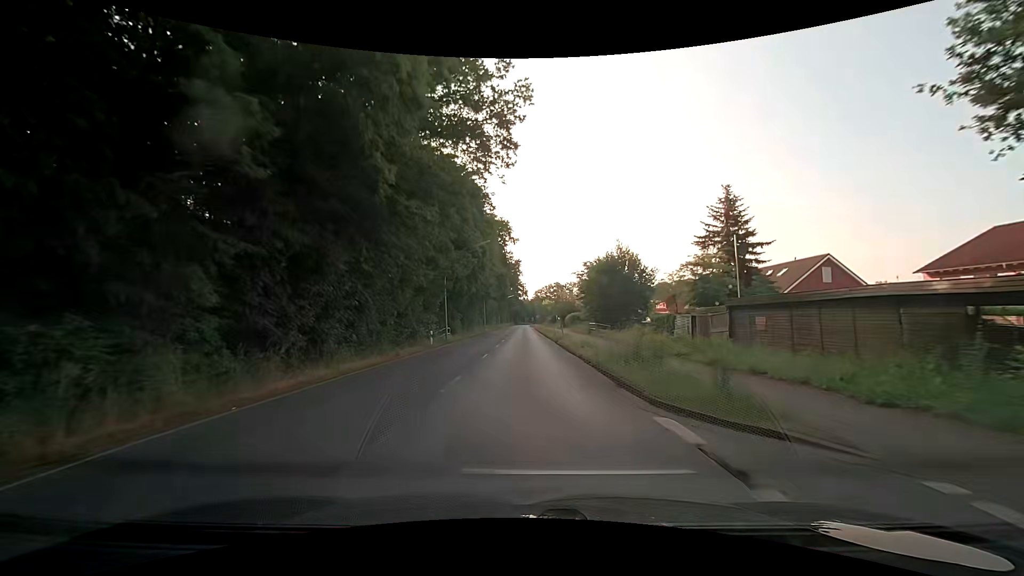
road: secondary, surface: asphalt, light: Day
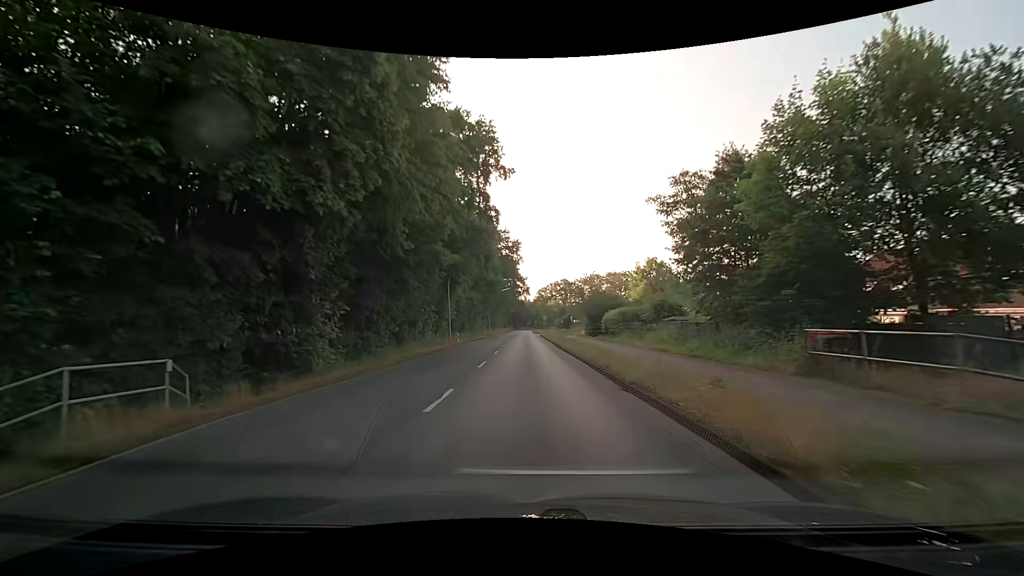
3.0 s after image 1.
(0.0, +38.3) m; 0°
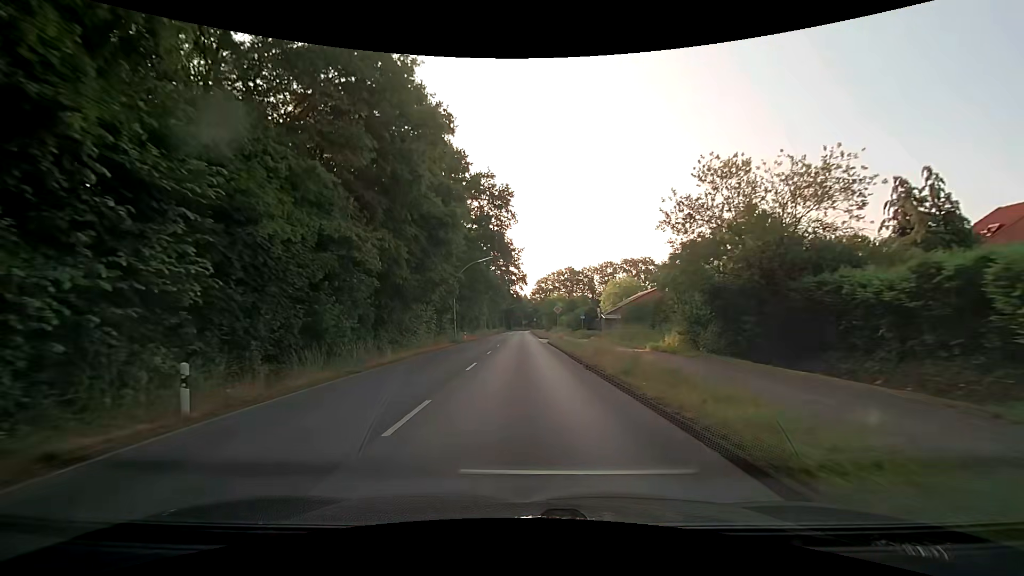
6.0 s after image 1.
(0.0, +38.1) m; 0°
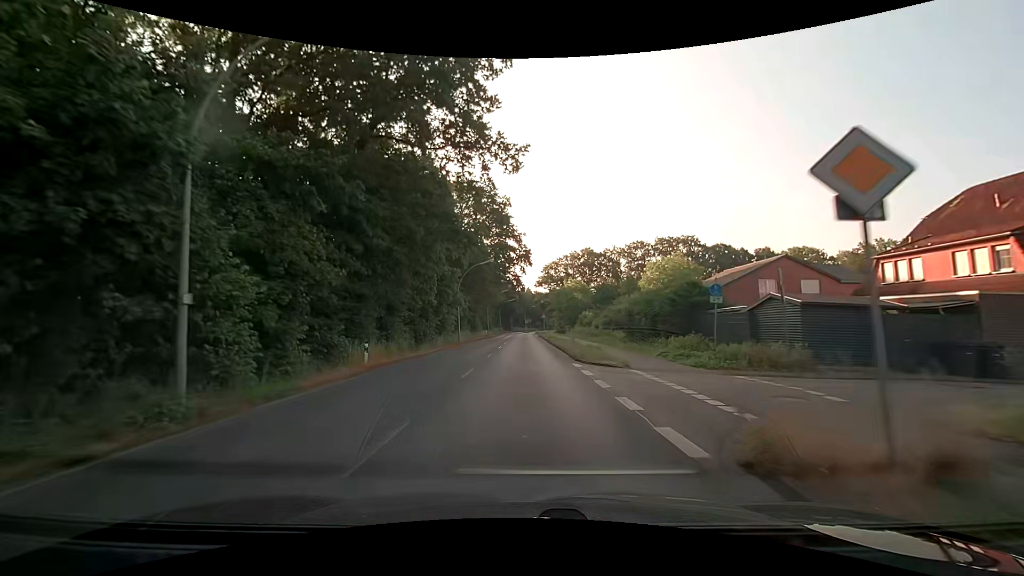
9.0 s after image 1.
(-0.2, +38.0) m; 0°
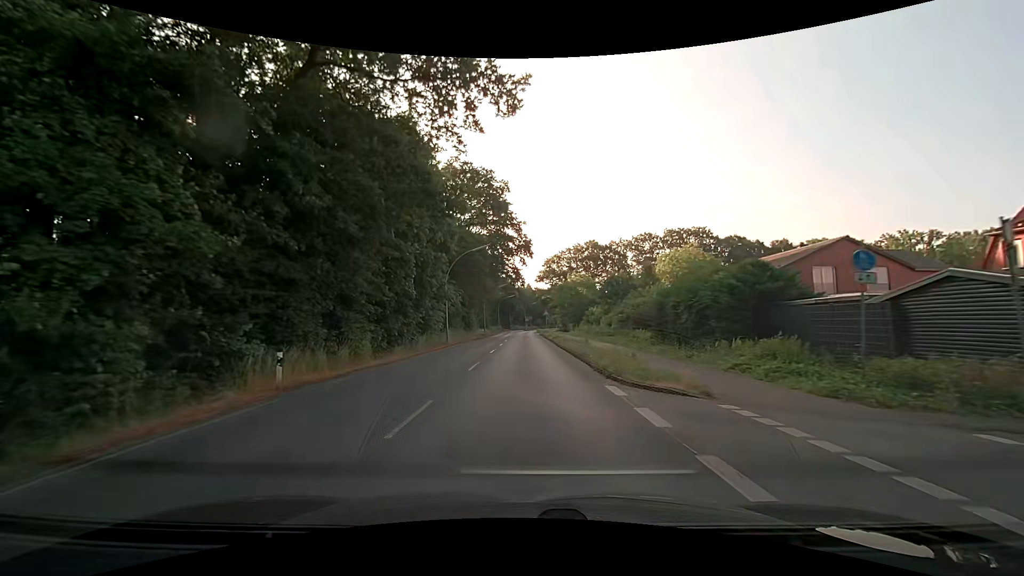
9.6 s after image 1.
(-0.1, +7.6) m; -1°
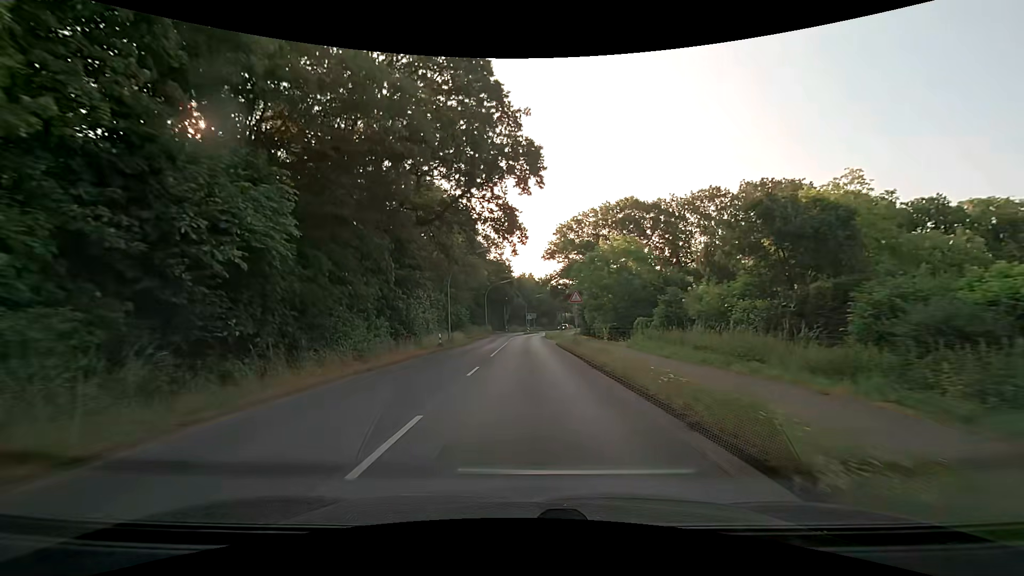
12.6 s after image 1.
(+0.1, +38.1) m; 0°
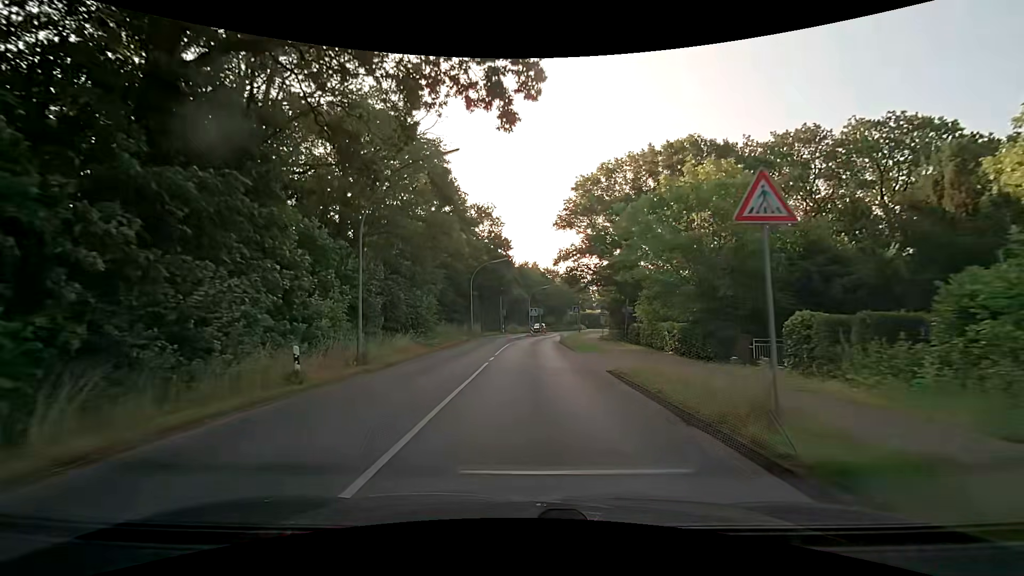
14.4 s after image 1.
(+0.1, +22.9) m; 0°
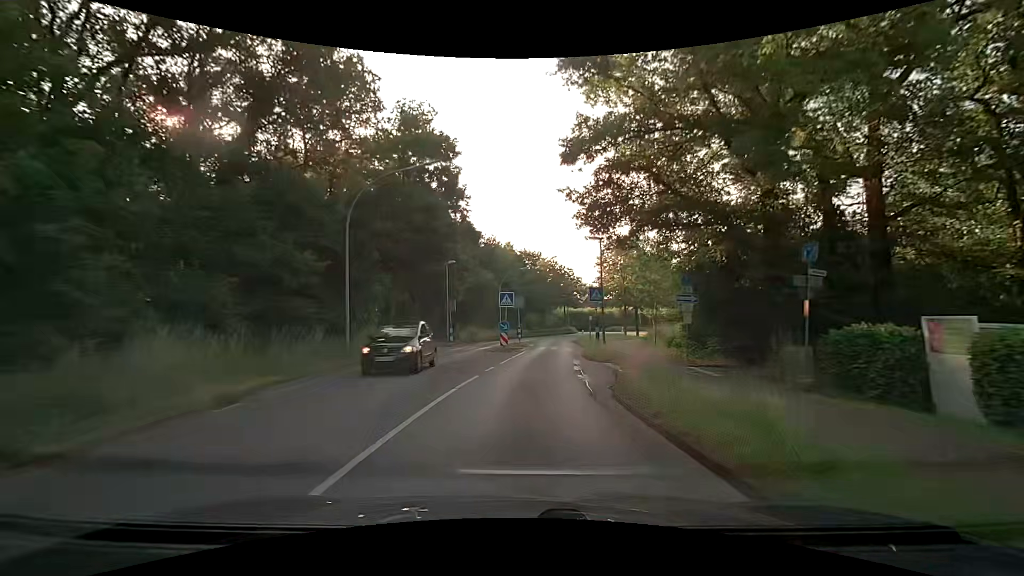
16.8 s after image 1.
(+0.4, +30.6) m; +3°
(0, +10) (+1, +20) (+2, +30) (+2, +40) (+3, +50) (+5, +60) (+7, +69) (+11, +79) (+15, +88) (+19, +97) m
